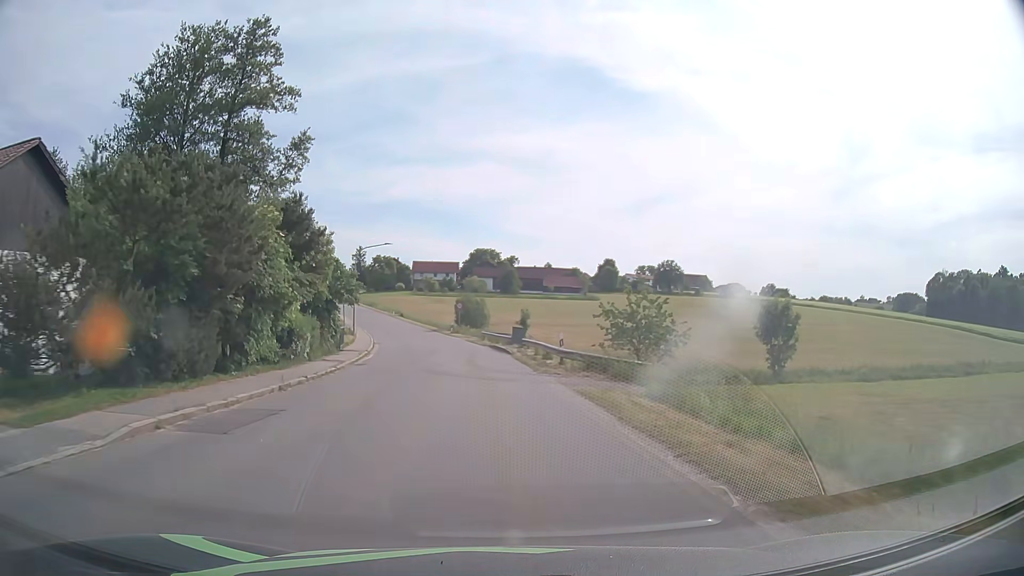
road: tertiary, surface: asphalt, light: Day
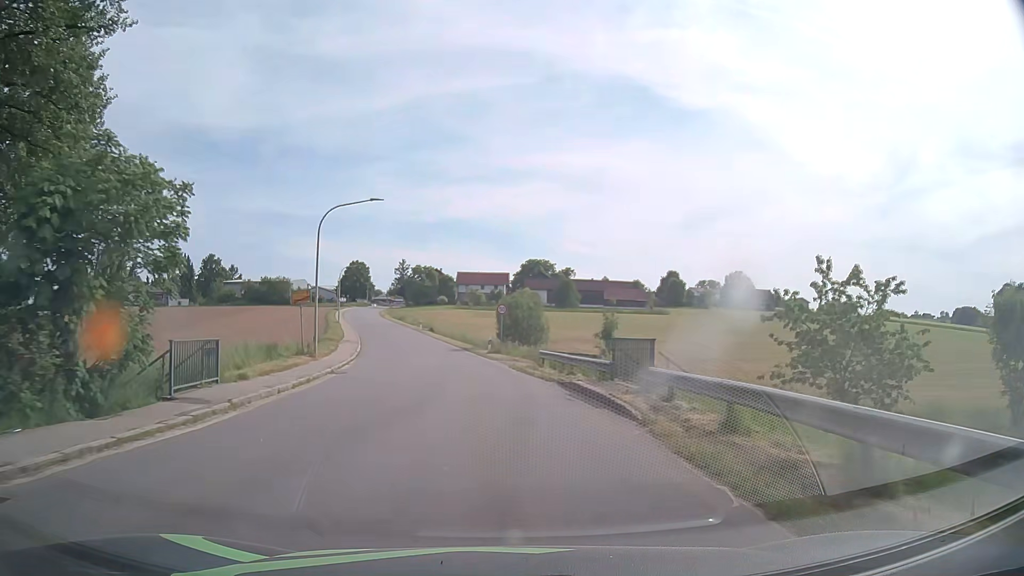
(-0.9, +22.6) m; -5°
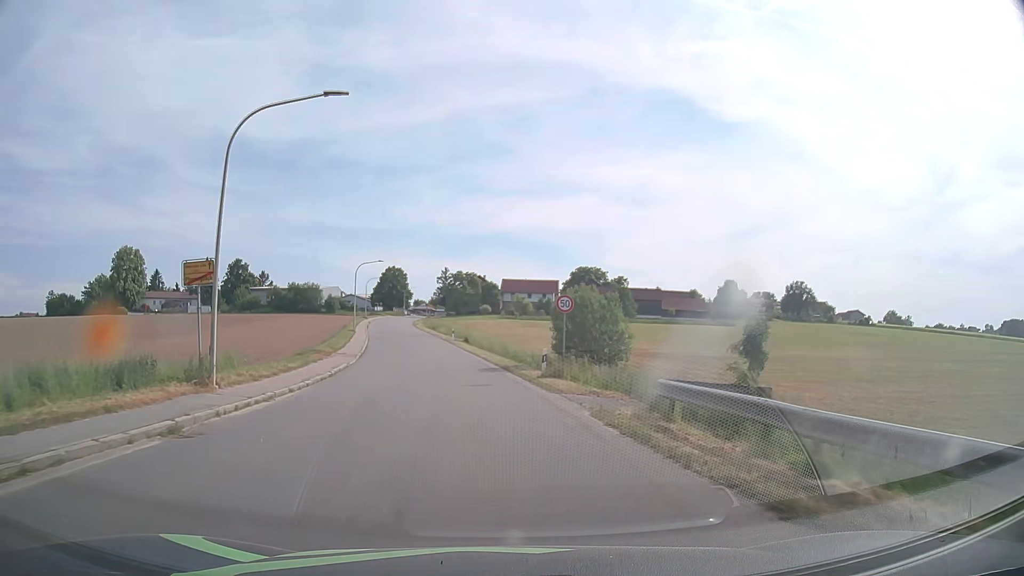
(-0.5, +15.0) m; -4°
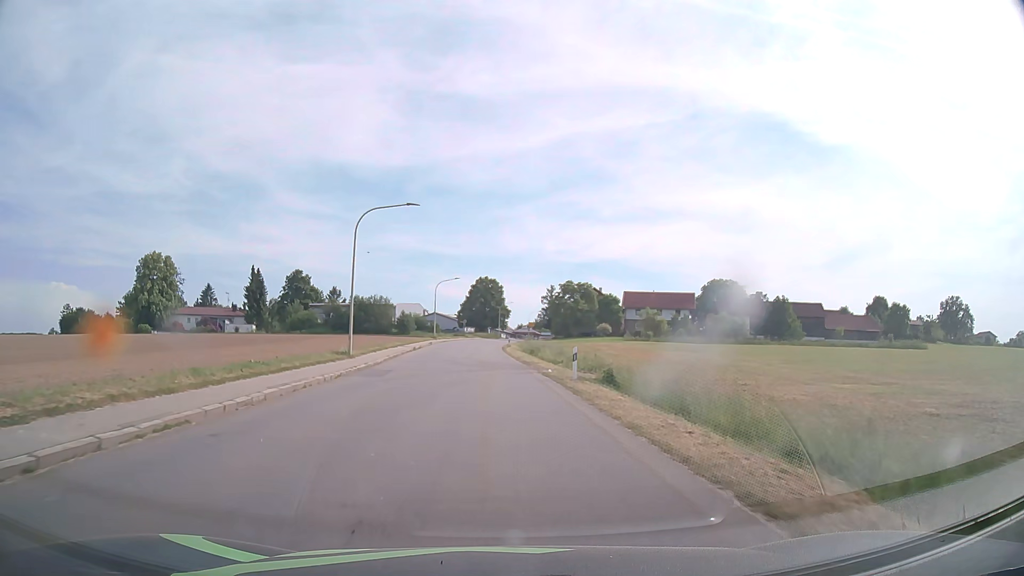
(-3.0, +37.1) m; -9°
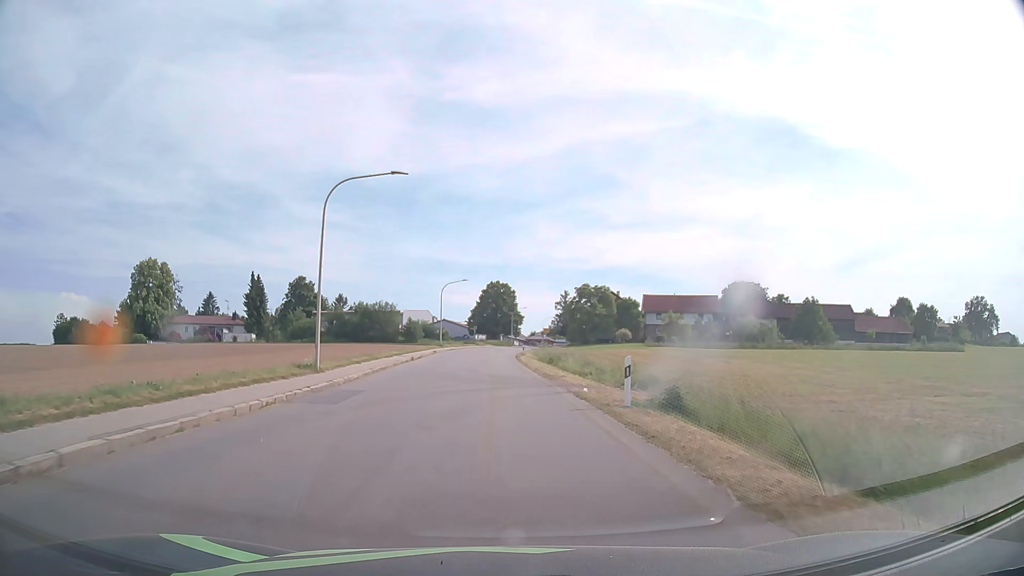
(0.0, +7.4) m; -1°
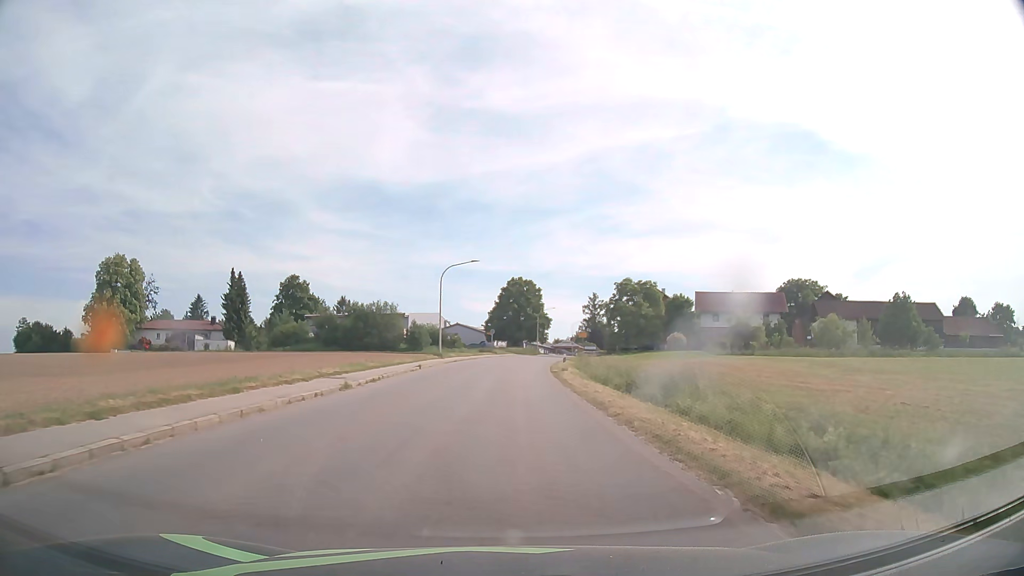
(-0.4, +22.2) m; -2°
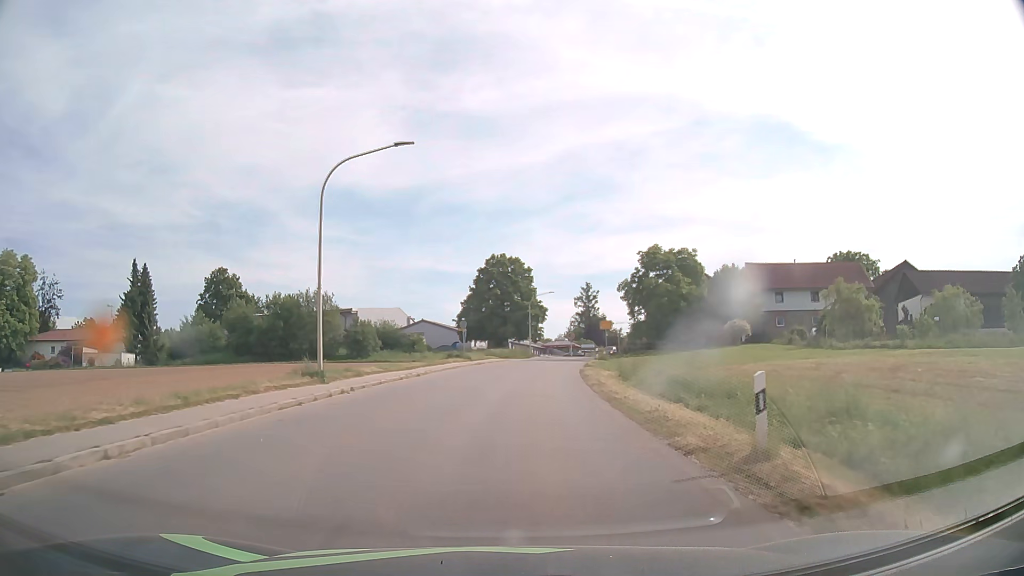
(+0.2, +30.1) m; +2°
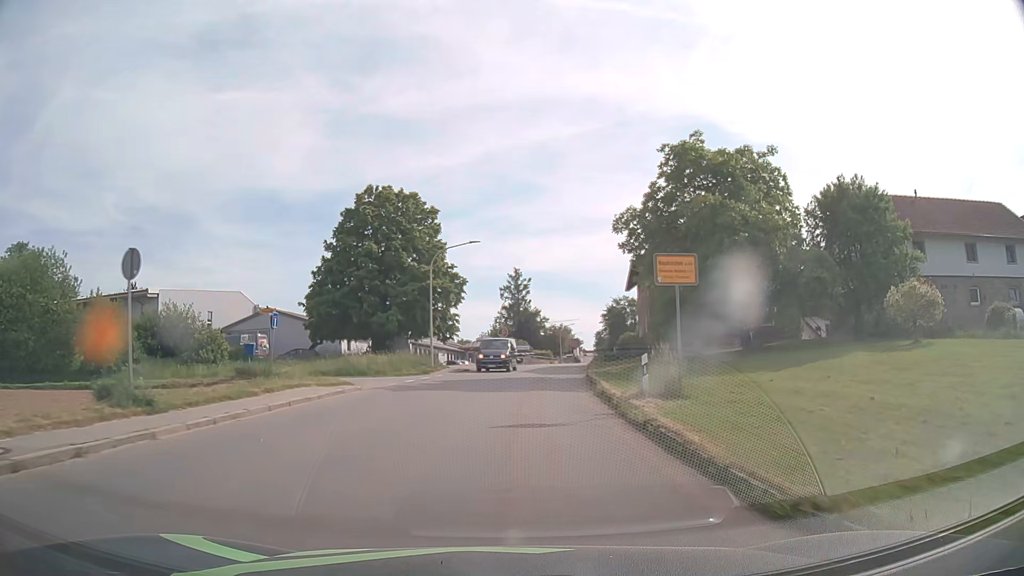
(+2.1, +38.3) m; +7°
(0, +10) (+1, +20) (+1, +30) (+2, +40) (+4, +50) (+5, +60) (+7, +70) (+8, +79) (+10, +89) (+12, +99) m
